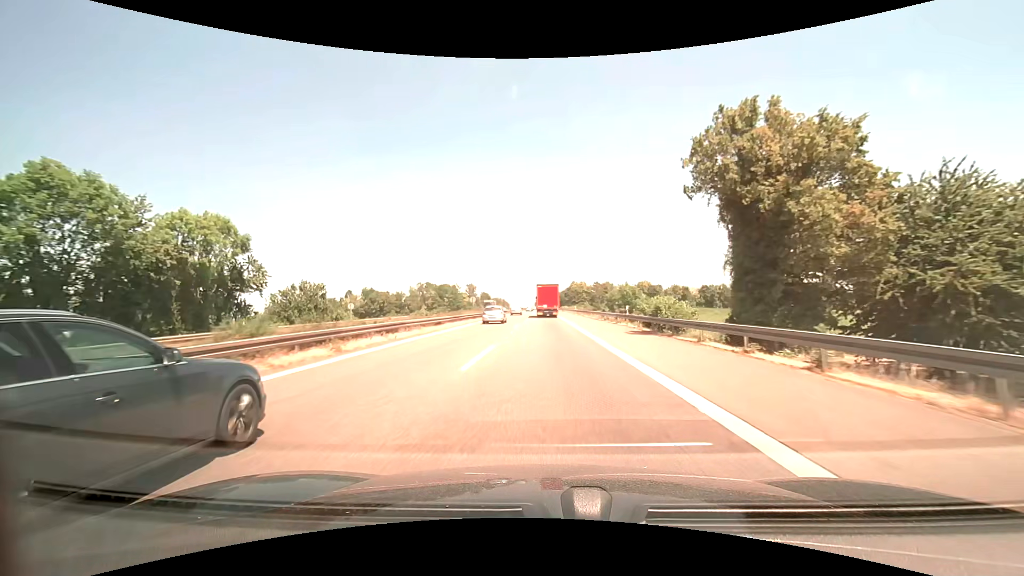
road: motorway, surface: asphalt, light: Day
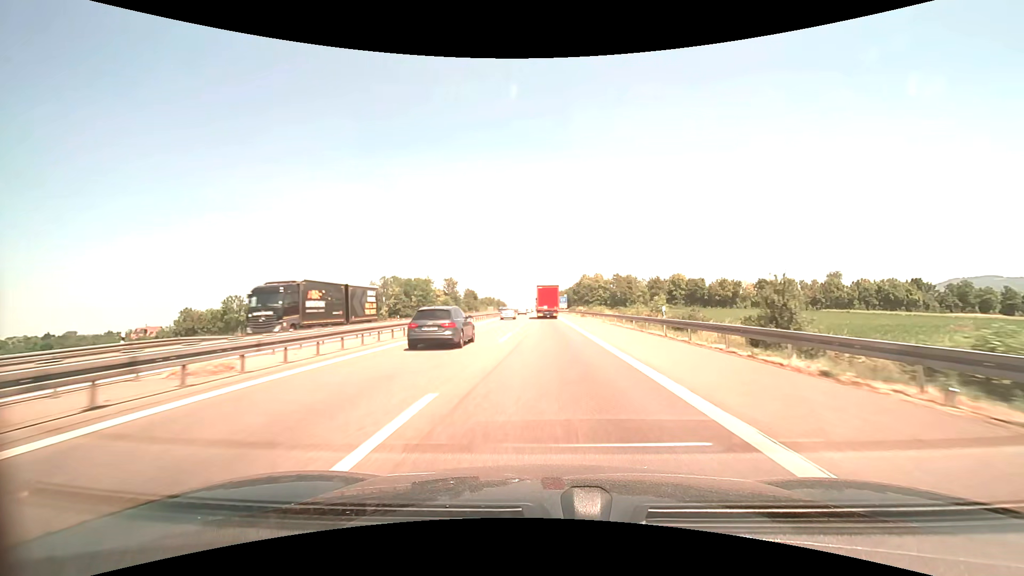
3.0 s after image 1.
(-0.3, +62.9) m; 0°
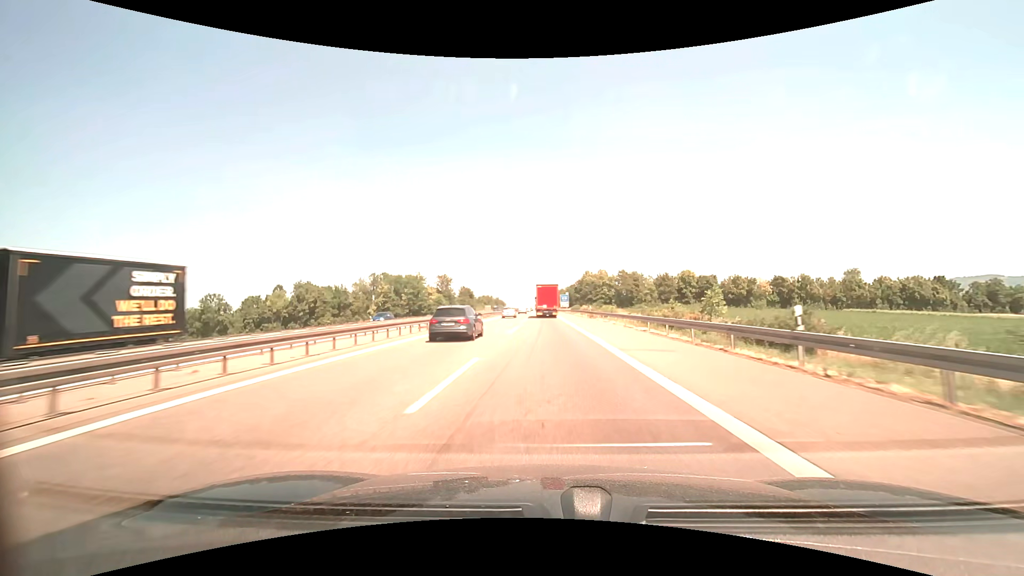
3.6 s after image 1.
(0.0, +12.6) m; 0°
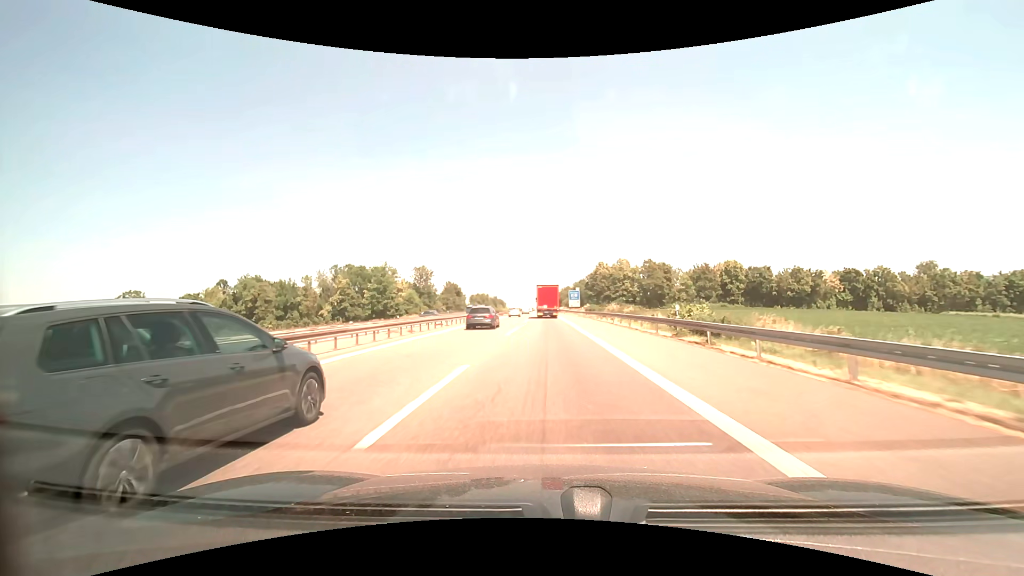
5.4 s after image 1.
(-0.1, +38.0) m; 0°
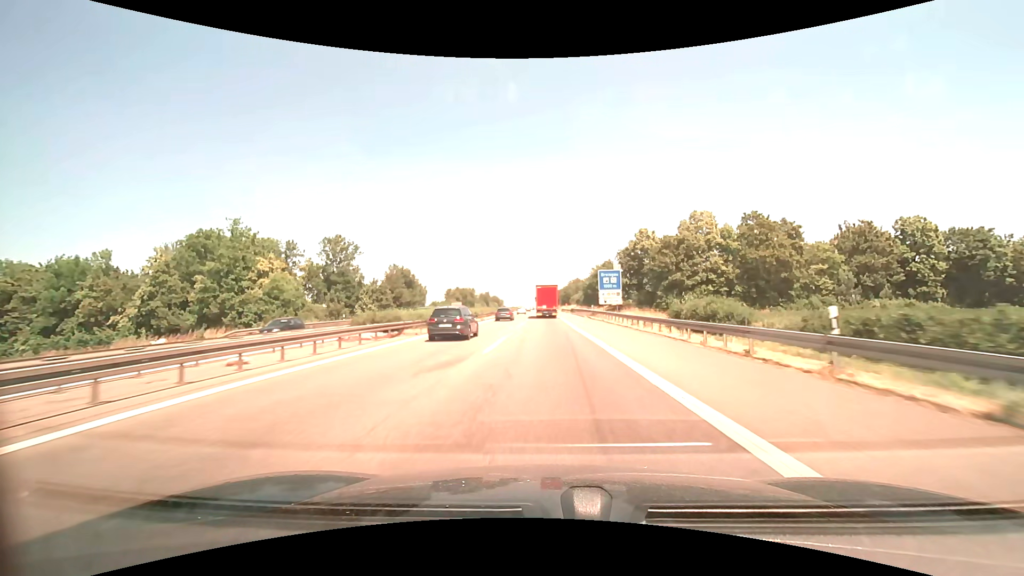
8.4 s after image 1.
(-0.1, +63.6) m; 0°
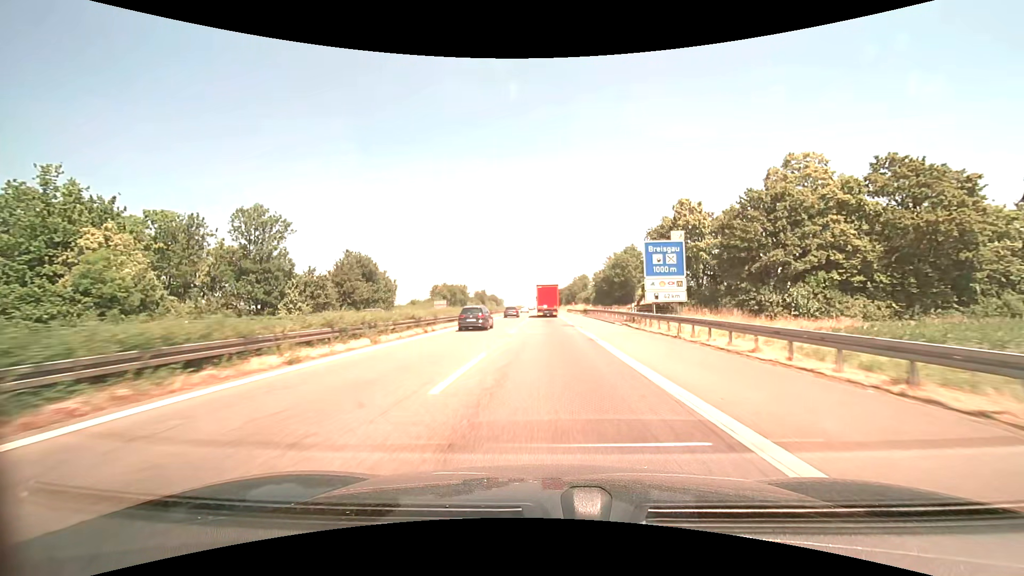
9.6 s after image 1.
(-0.1, +25.6) m; 0°
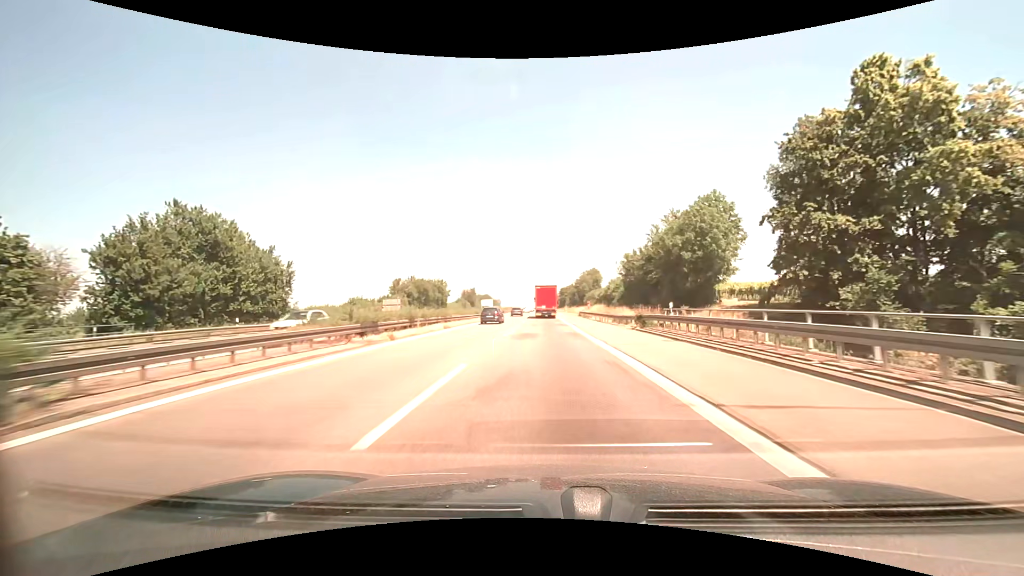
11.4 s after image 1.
(0.0, +38.9) m; 0°
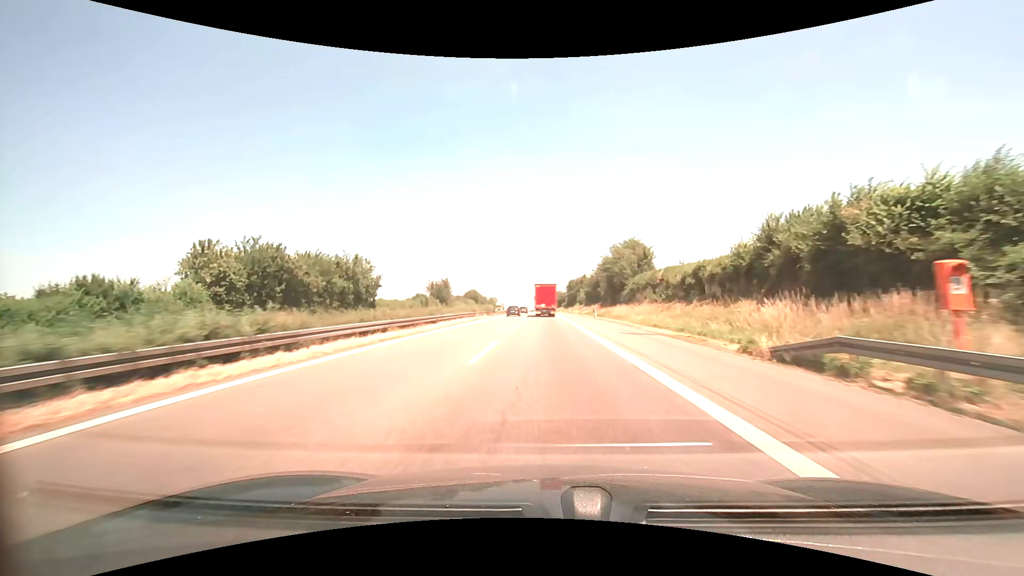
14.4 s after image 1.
(-0.1, +65.2) m; 0°
(0, +10) (0, +20) (0, +30) (0, +40) (0, +50) (0, +60) (0, +70) (0, +80) (0, +90) (0, +100) m
